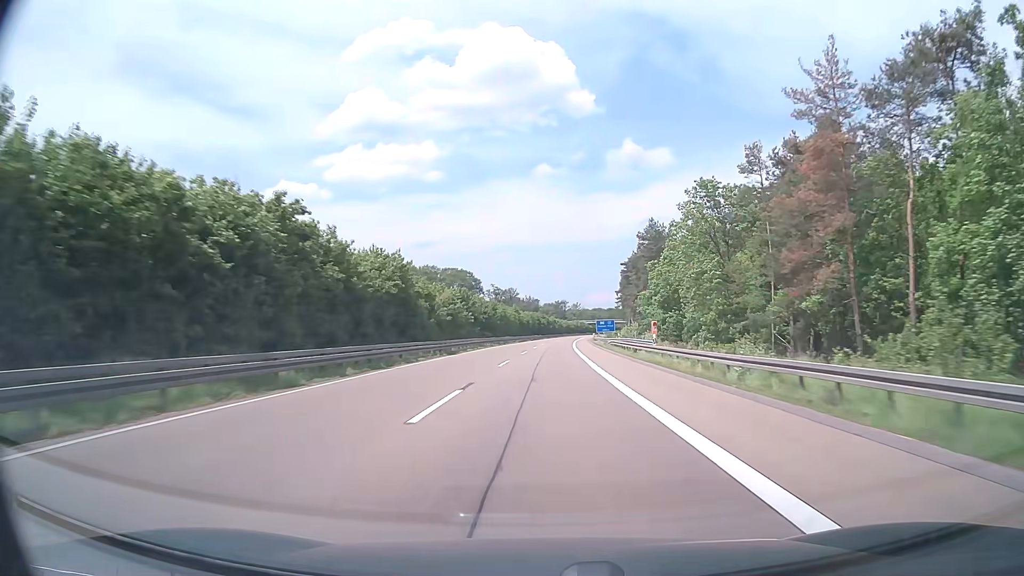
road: motorway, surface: asphalt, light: Day
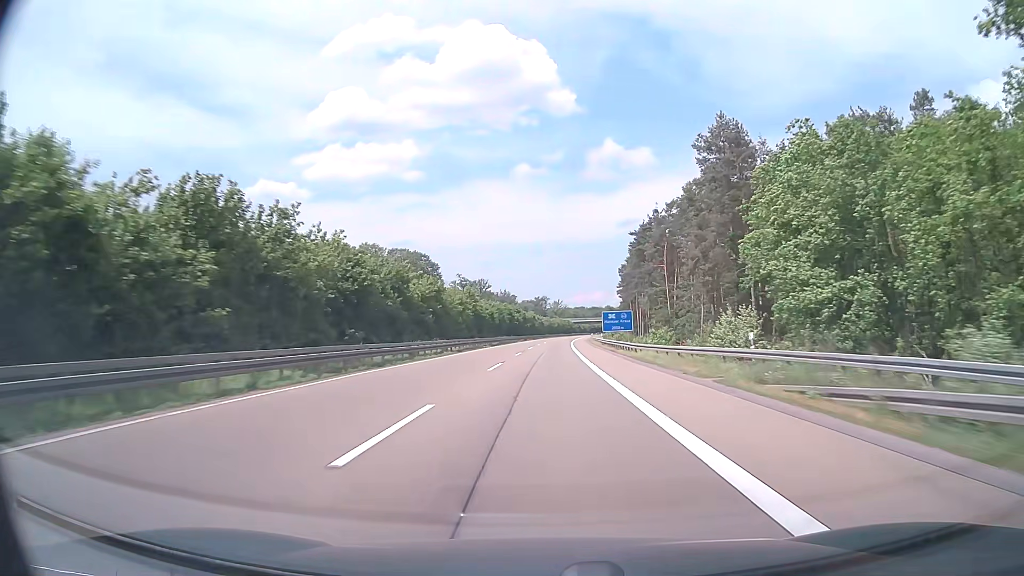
(+1.0, +57.1) m; +2°
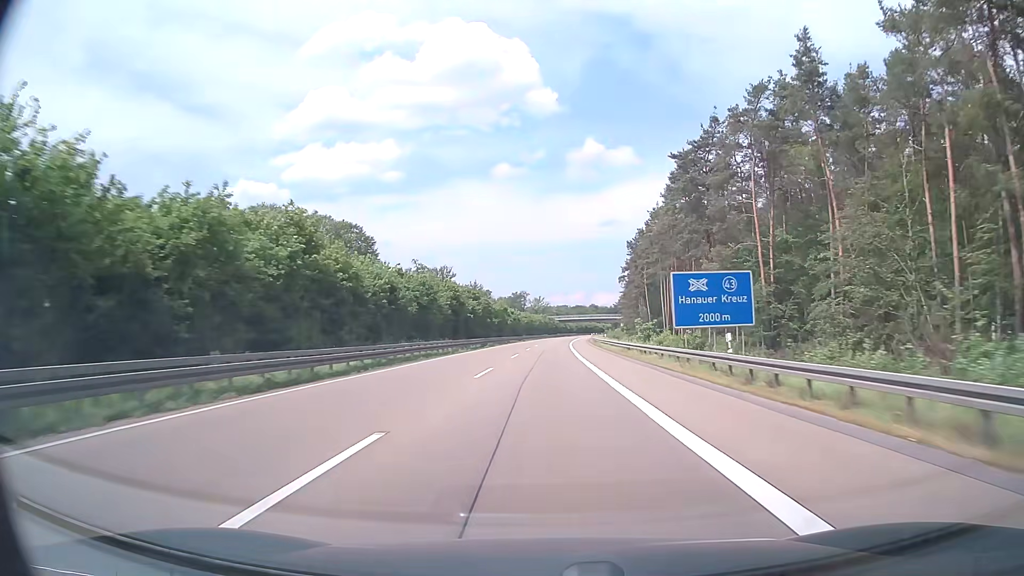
(+0.6, +57.1) m; +2°
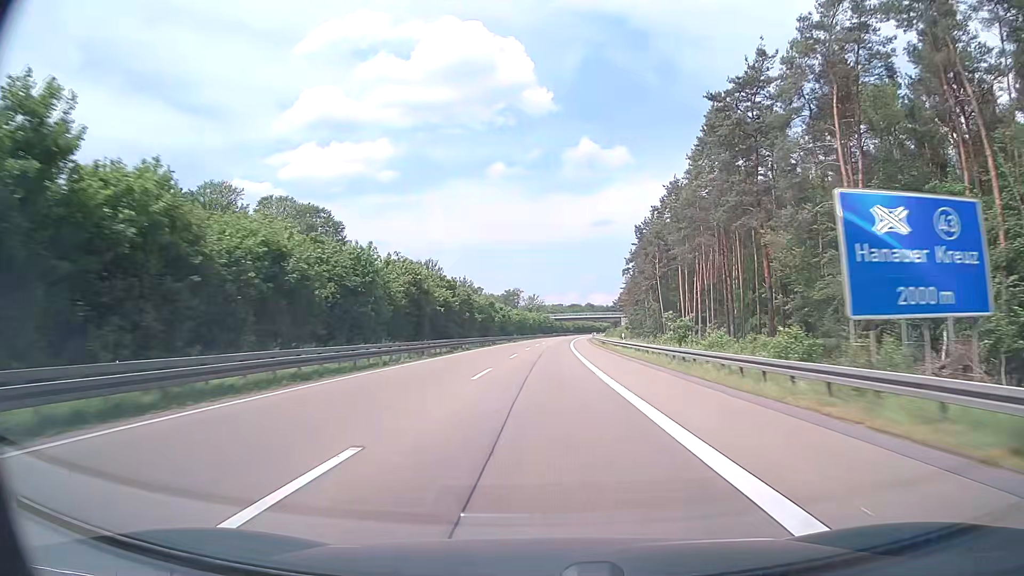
(+0.1, +19.0) m; 0°
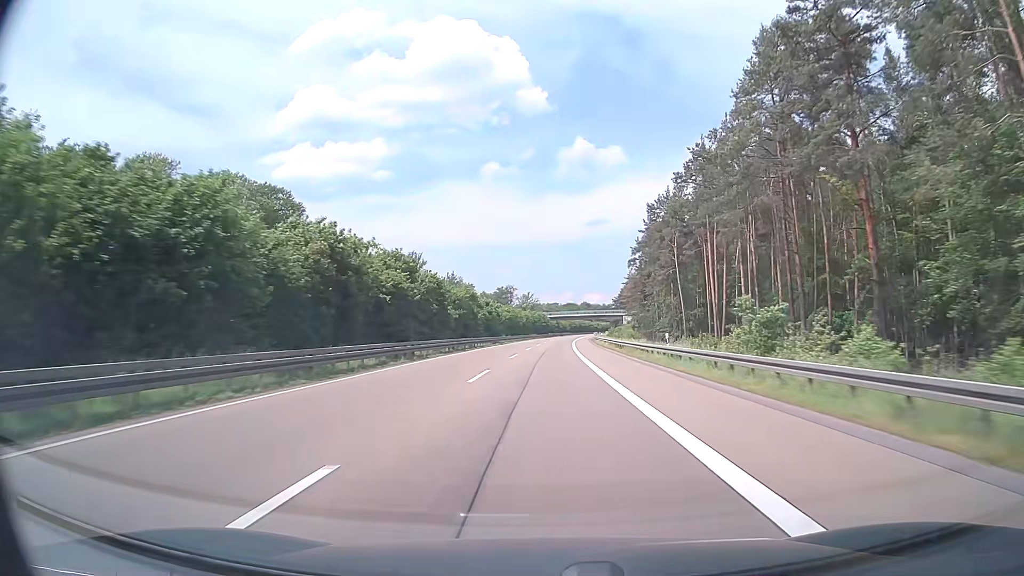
(+0.1, +19.0) m; +1°
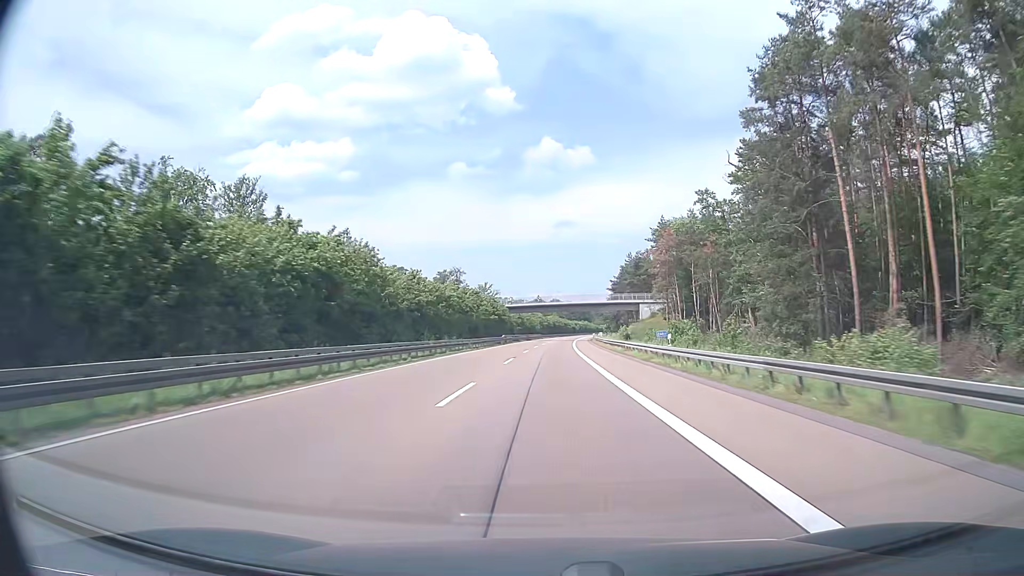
(+2.1, +95.2) m; +3°
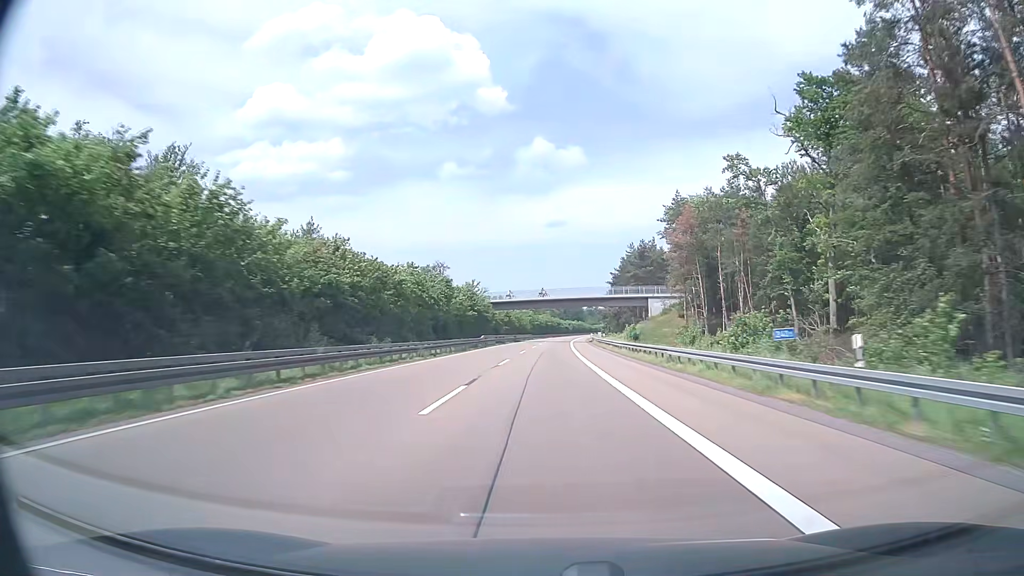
(+0.2, +19.0) m; +1°
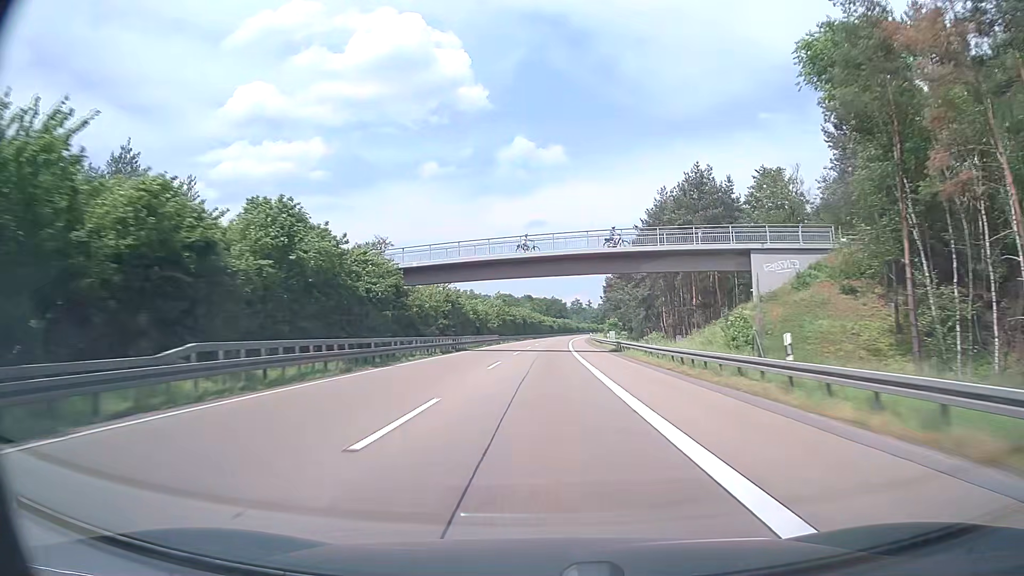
(+0.7, +57.1) m; +1°
(0, +10) (0, +20) (0, +30) (0, +40) (+1, +50) (+1, +60) (+1, +70) (+1, +80) (+2, +90) (+2, +100) m
